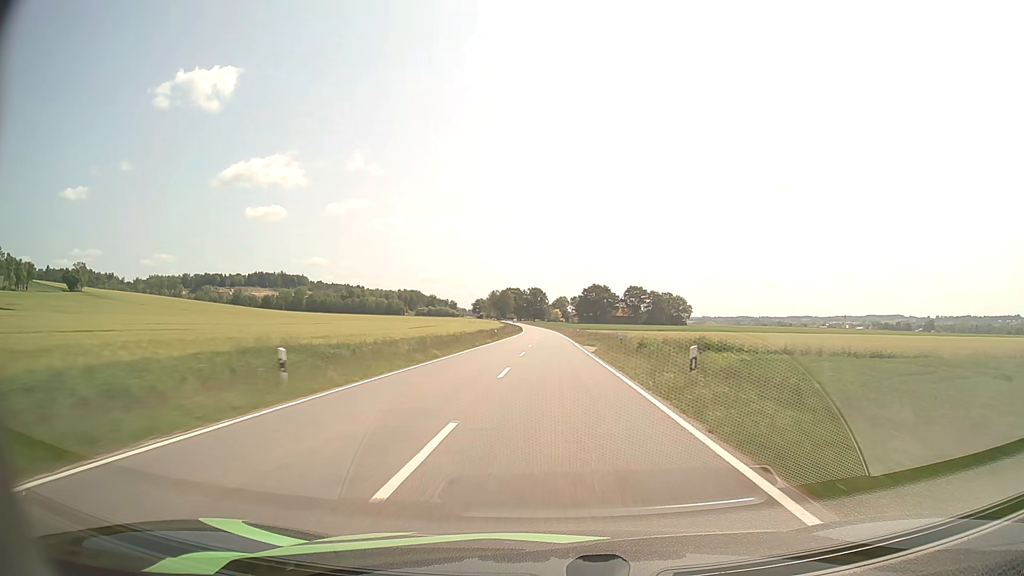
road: tertiary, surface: asphalt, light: Day
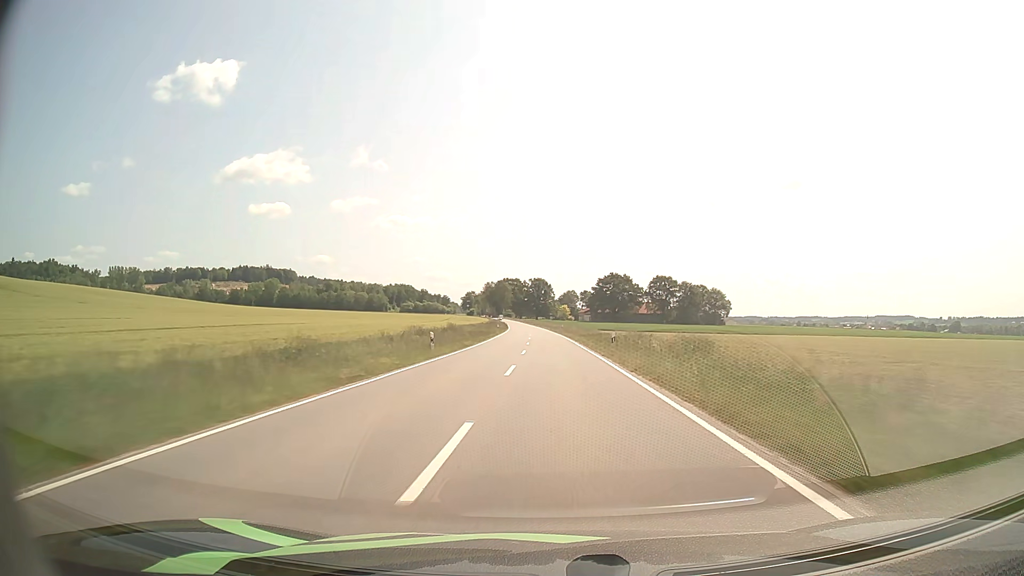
(-0.2, +87.1) m; 0°
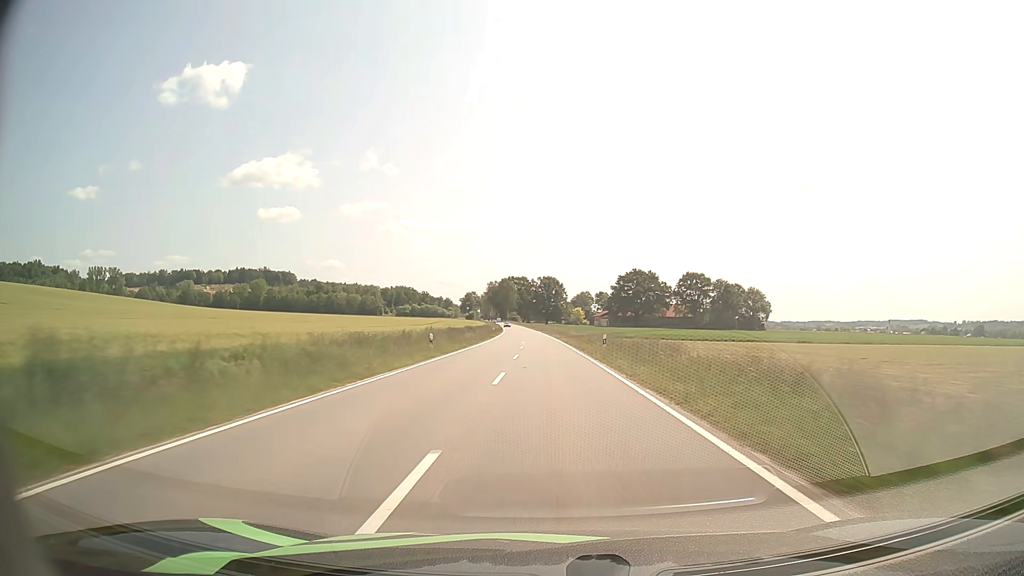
(-0.3, +51.6) m; -1°
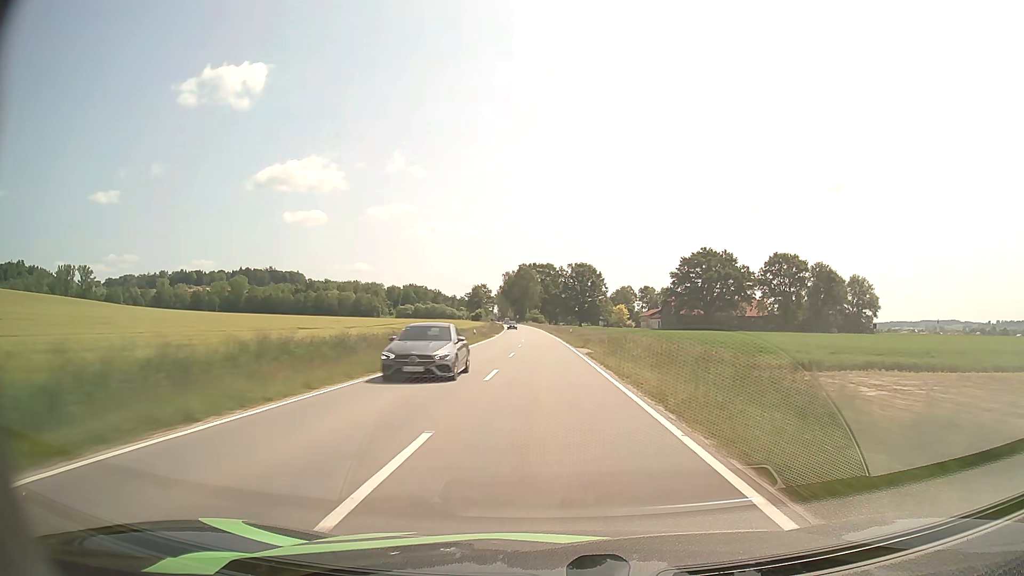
(-1.6, +85.6) m; -2°
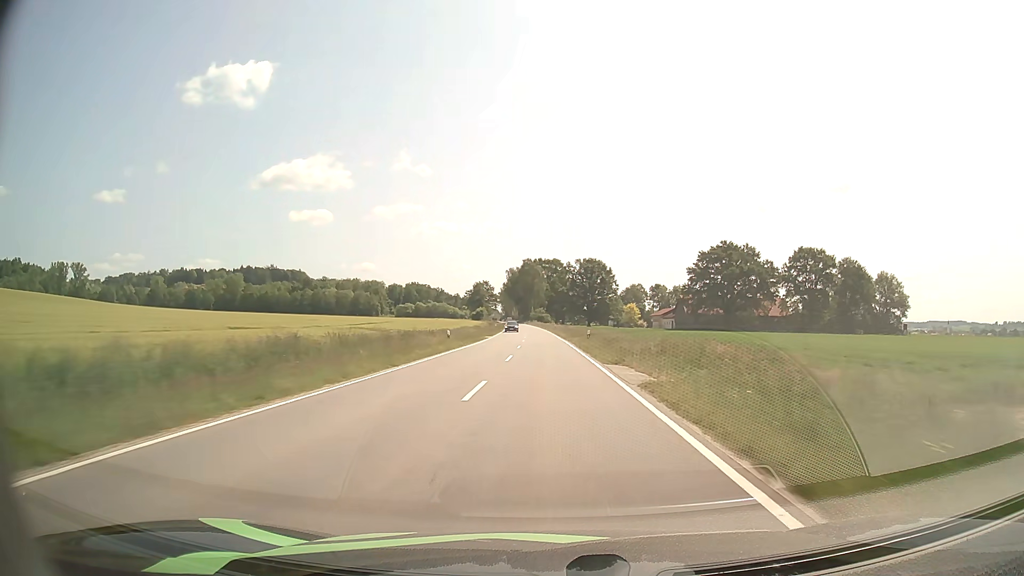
(-0.1, +17.1) m; -1°
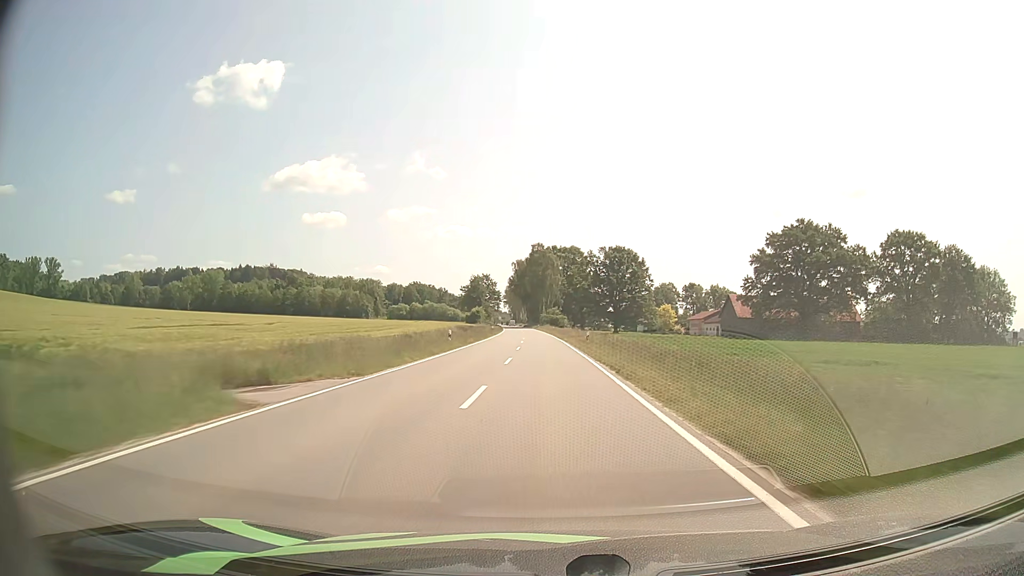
(-0.6, +51.1) m; -1°
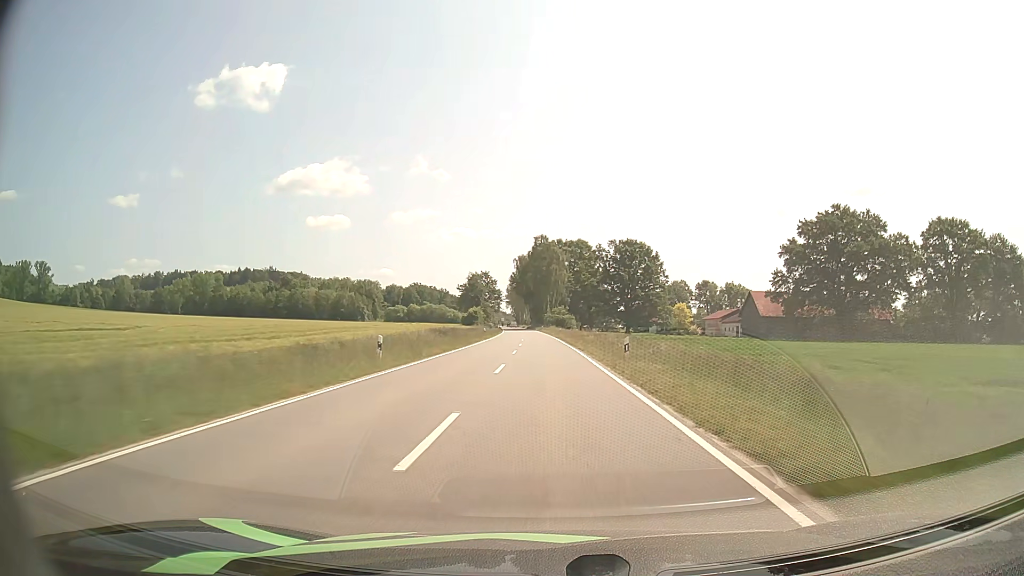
(0.0, +17.1) m; 0°
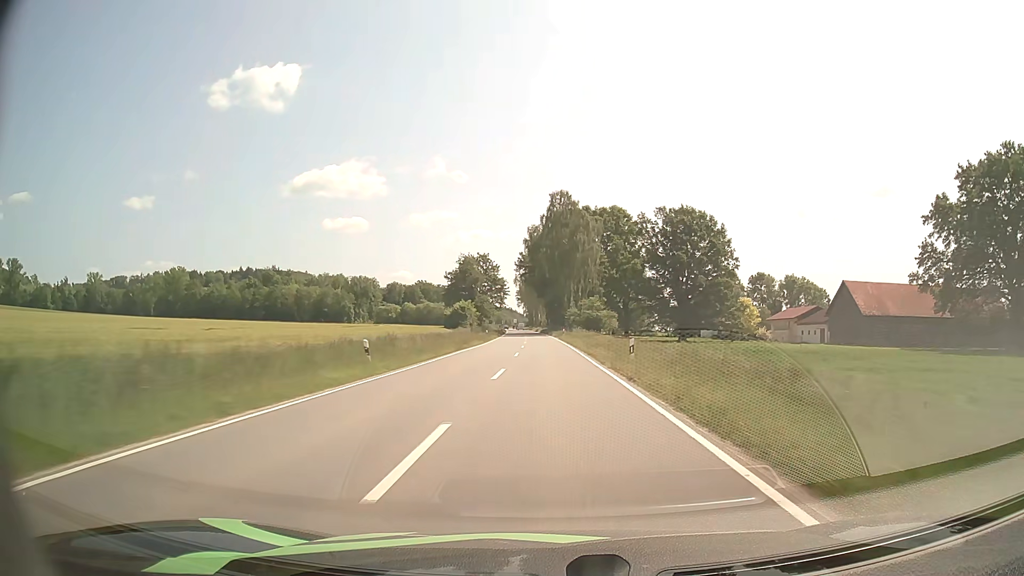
(-0.7, +51.0) m; -2°
(0, +10) (0, +20) (0, +30) (0, +40) (-1, +50) (-1, +60) (-1, +70) (-1, +80) (-2, +90) (-2, +100) m
